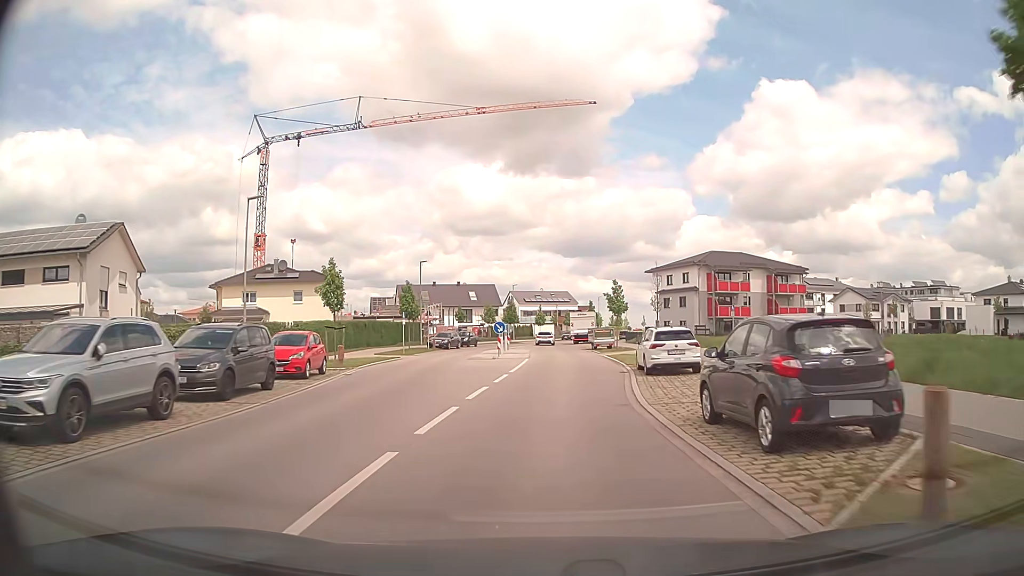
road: tertiary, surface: asphalt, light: Day
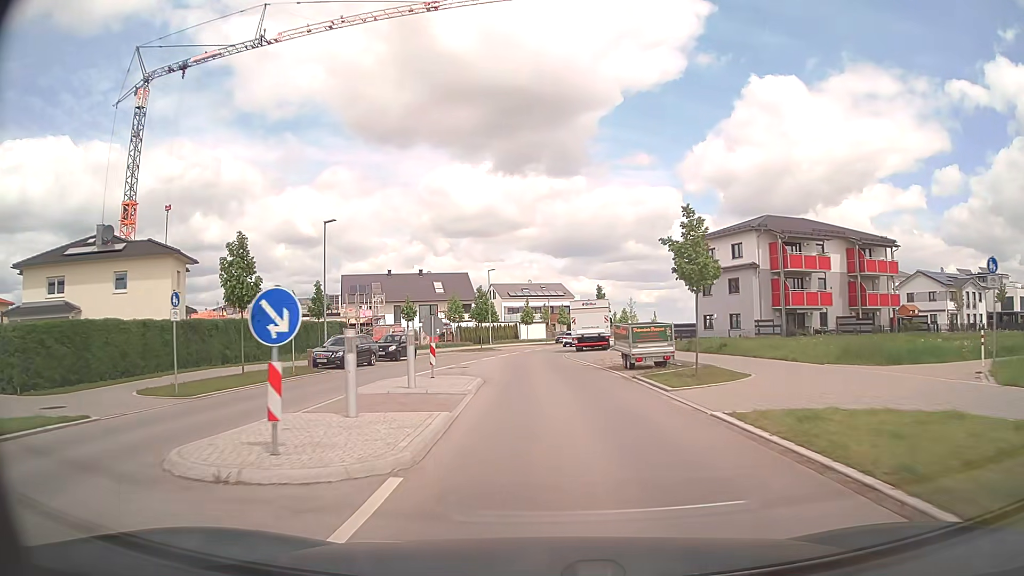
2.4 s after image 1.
(+0.6, +26.8) m; +1°
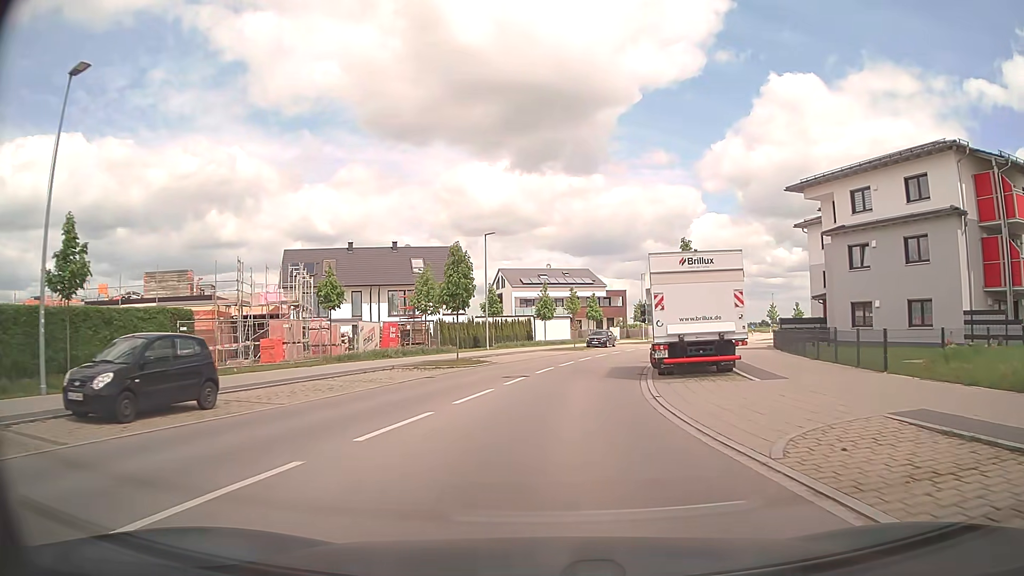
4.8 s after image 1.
(-0.5, +26.7) m; -1°
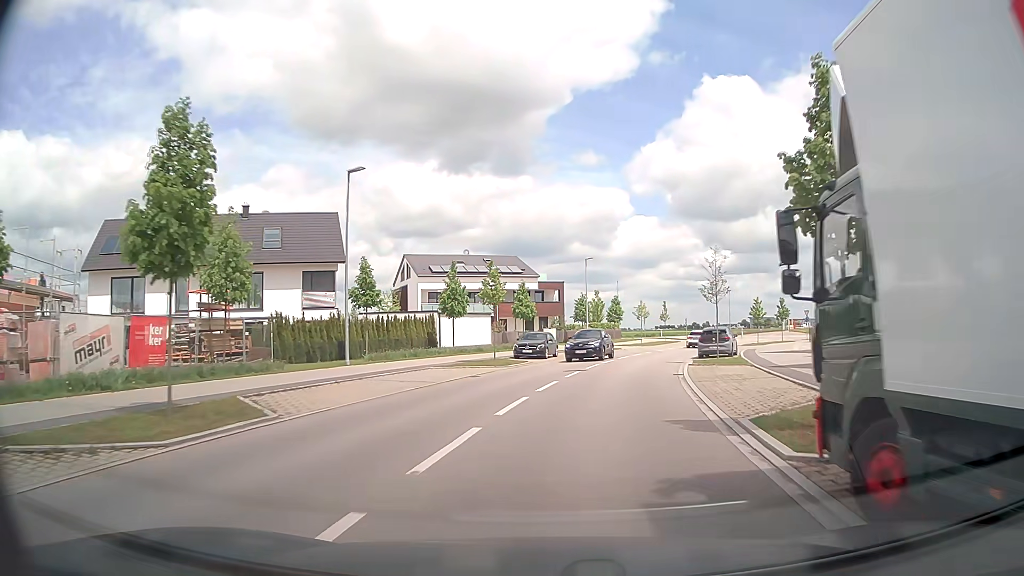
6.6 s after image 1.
(+0.9, +19.6) m; +6°
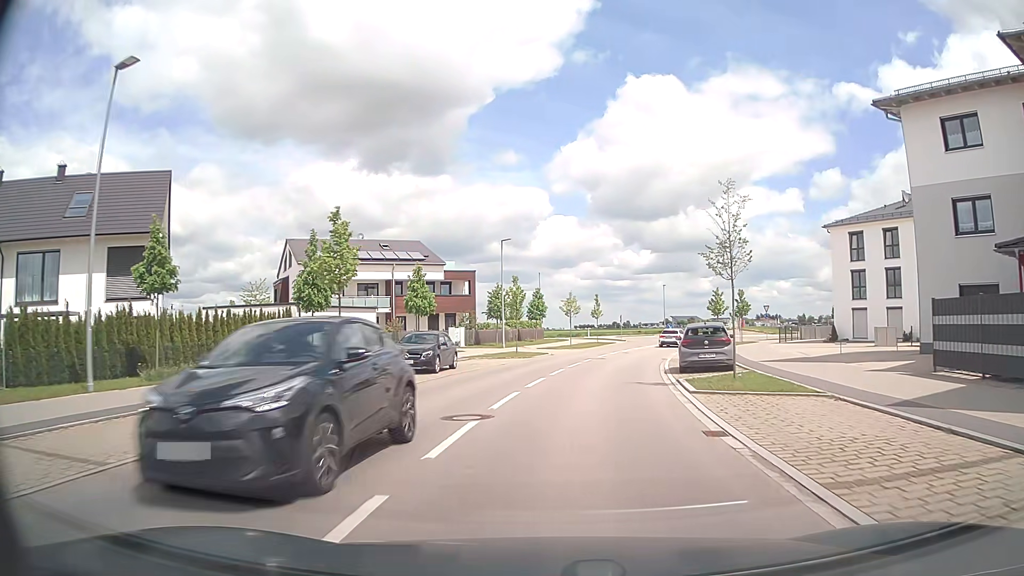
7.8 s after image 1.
(+0.7, +12.9) m; +7°
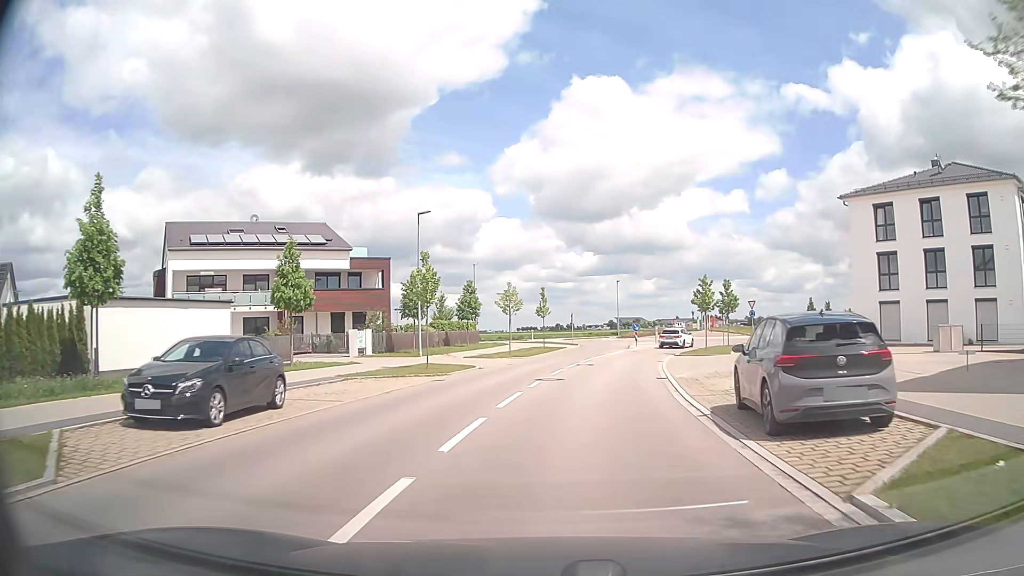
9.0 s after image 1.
(+0.5, +12.9) m; +5°
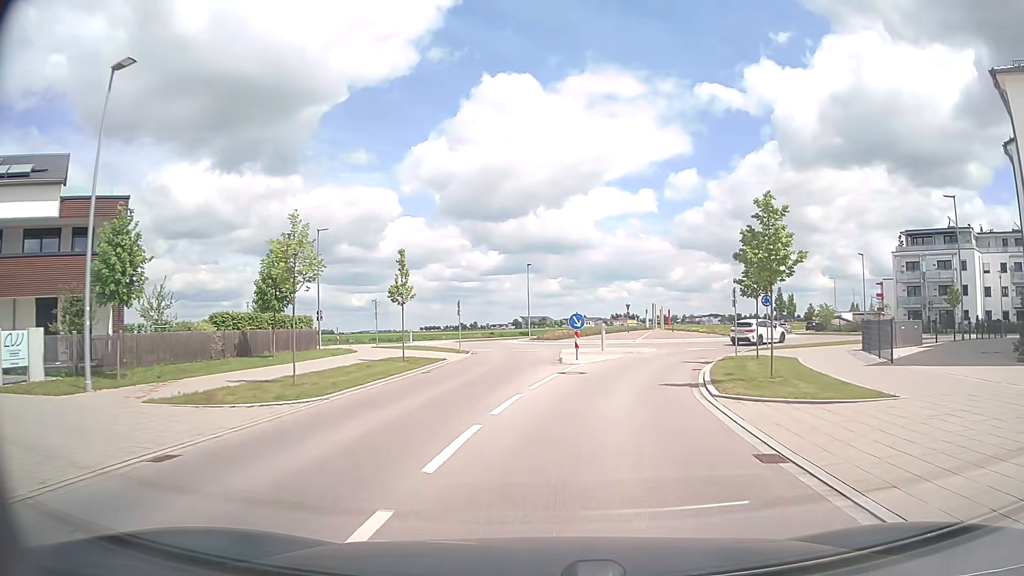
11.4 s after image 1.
(+1.7, +23.4) m; +8°
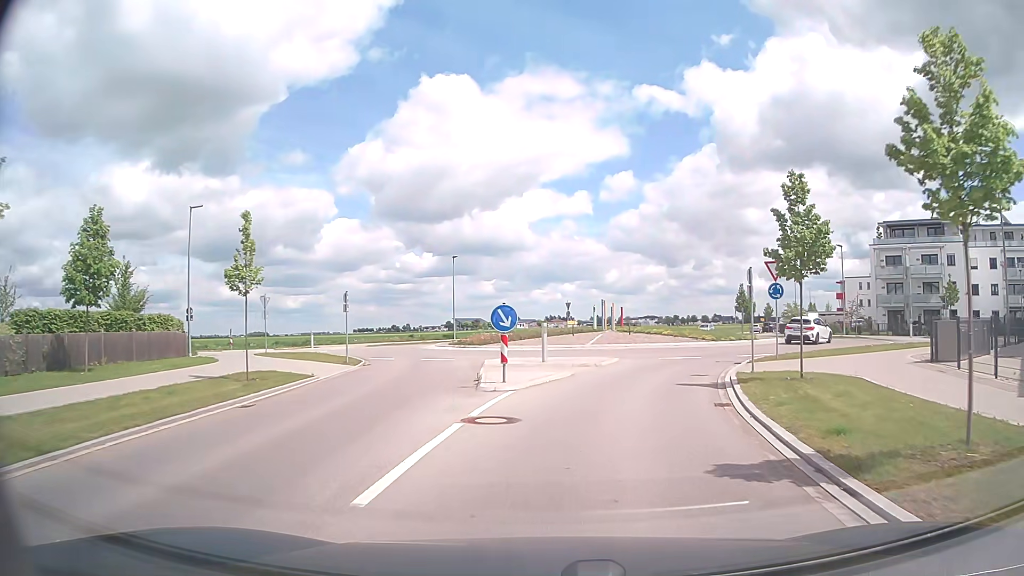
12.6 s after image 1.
(+0.4, +9.9) m; +5°
(+1, +10) (+3, +20) (+8, +28) (+15, +36) (+18, +45) (+17, +55) (+16, +65) (+18, +75) (+22, +84) (+26, +93) m
